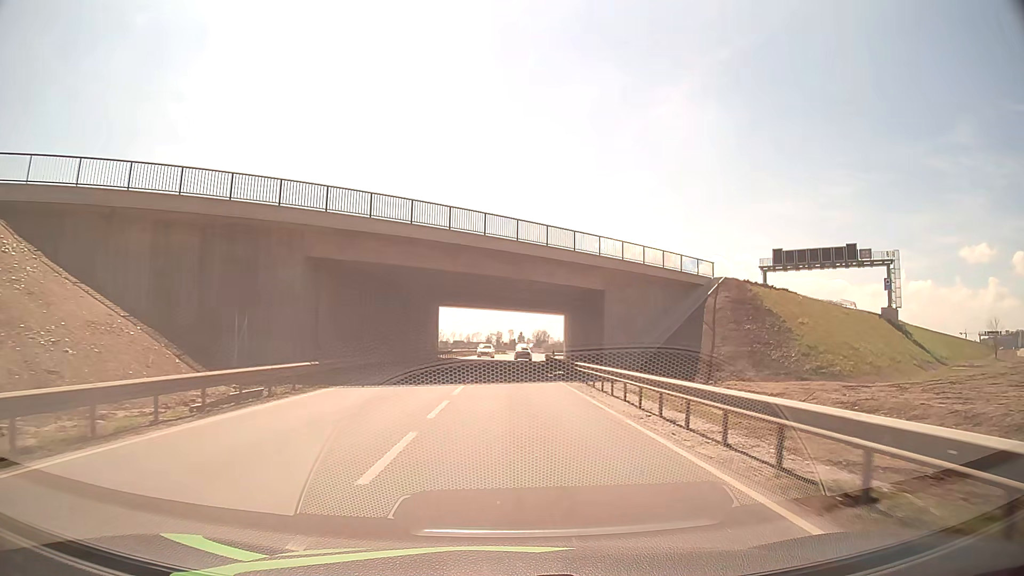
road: tertiary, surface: asphalt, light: Day
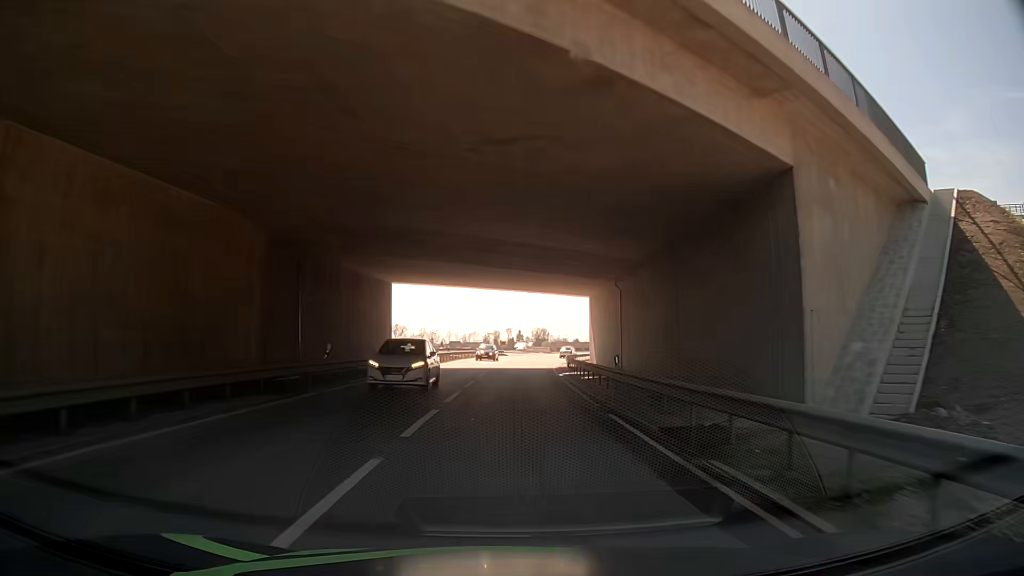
(+0.1, +26.9) m; +1°
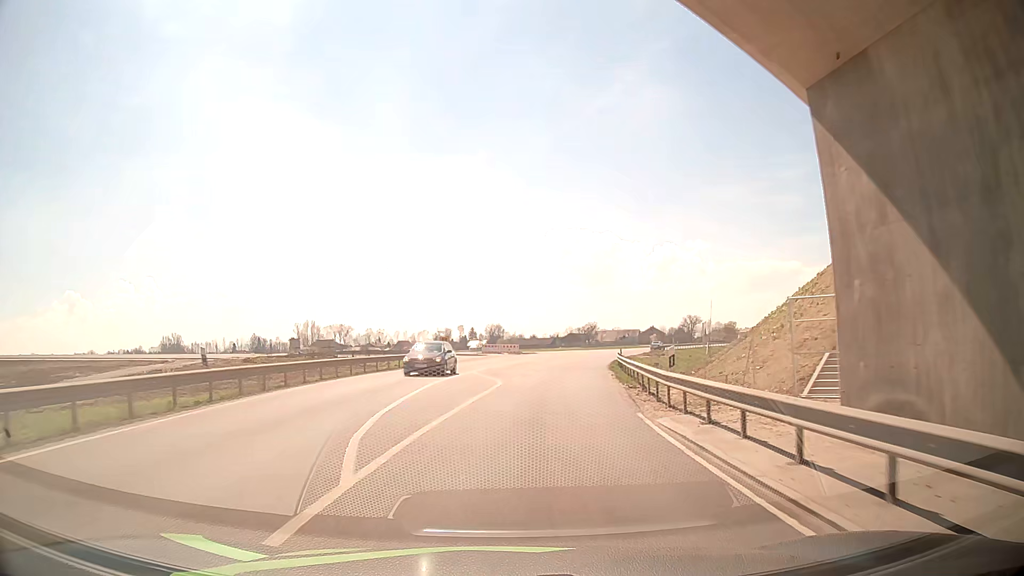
(+1.2, +44.3) m; +1°
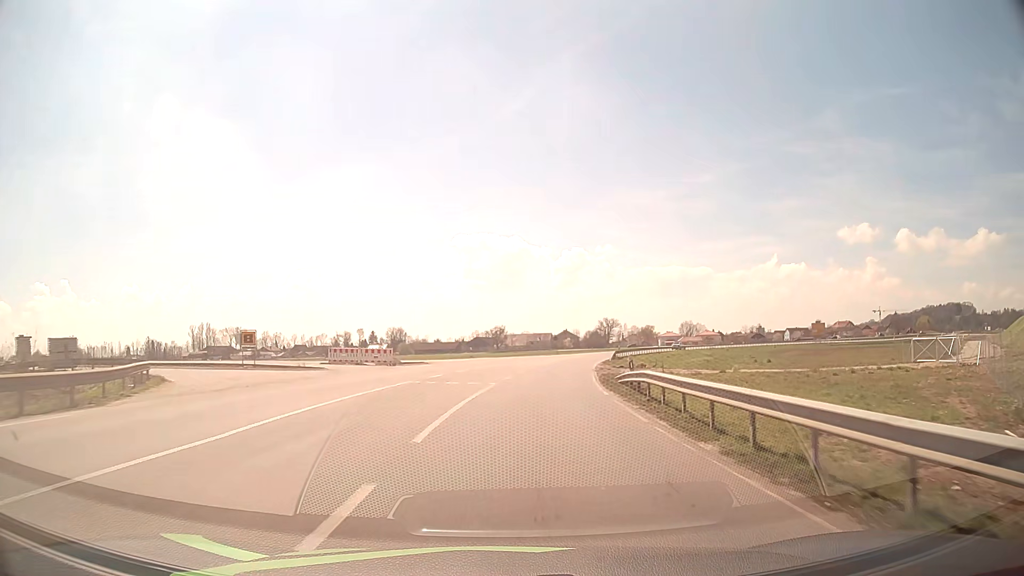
(+3.6, +34.4) m; +11°
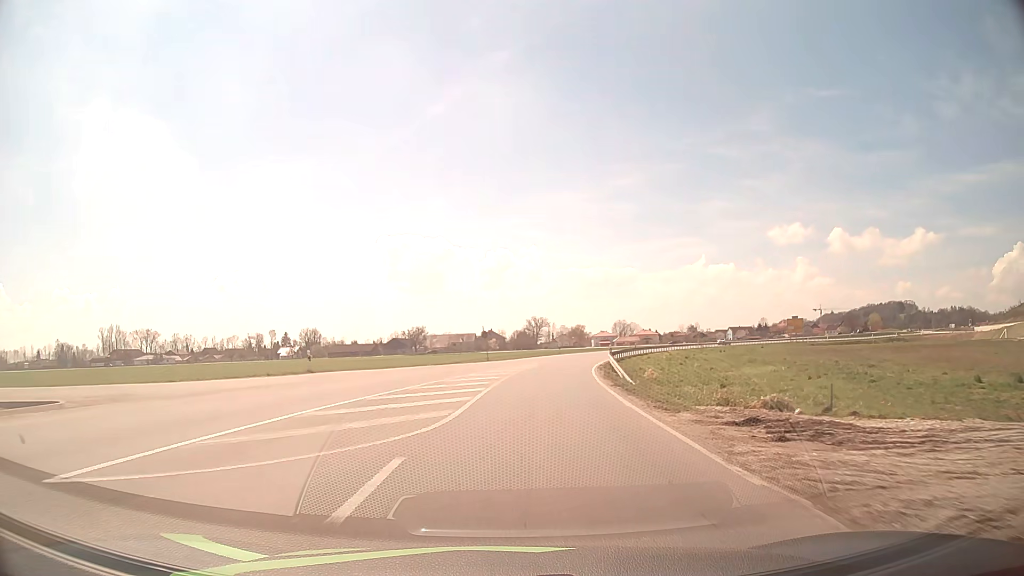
(+1.9, +35.2) m; +6°
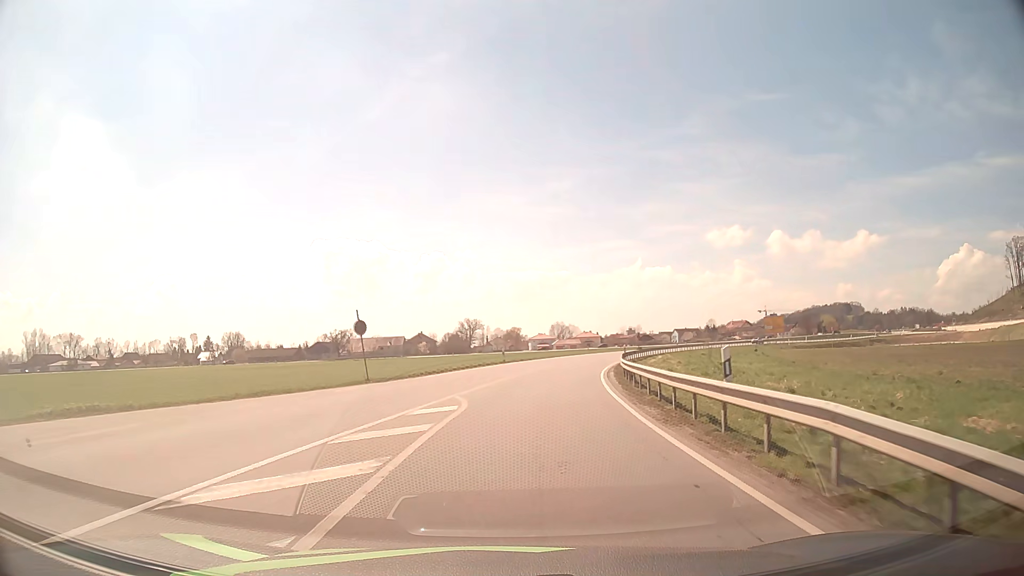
(+1.3, +27.3) m; +6°
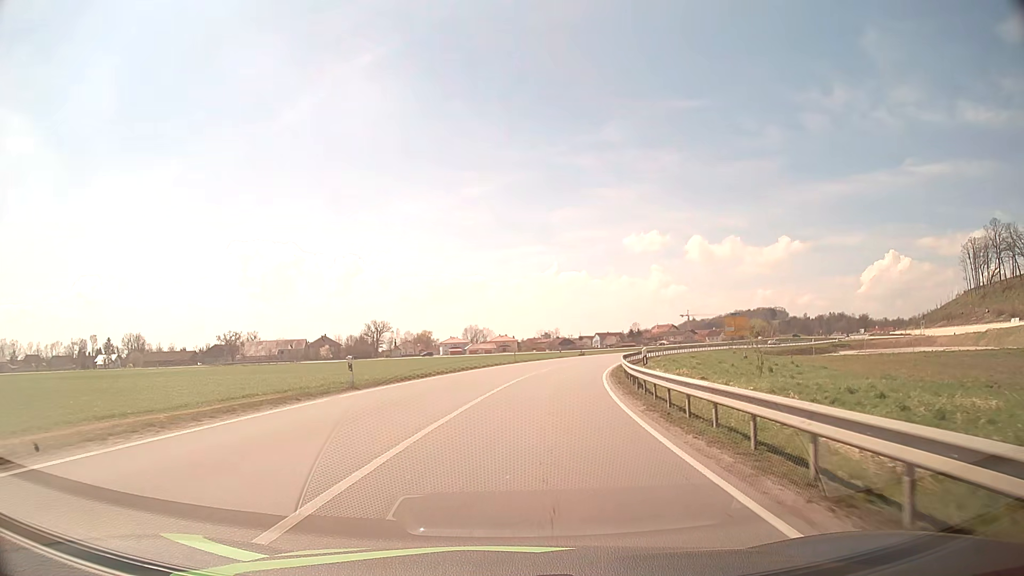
(+1.7, +28.1) m; +7°
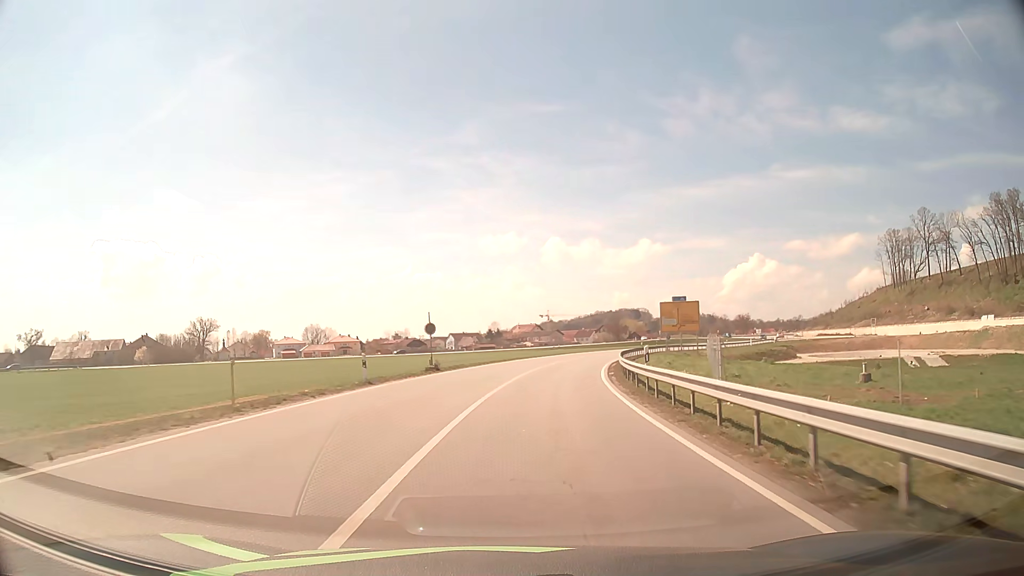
(+5.5, +48.3) m; +13°
(0, +10) (+1, +20) (+2, +30) (+4, +40) (+6, +50) (+8, +59) (+10, +69) (+14, +79) (+17, +88) (+21, +97) m
